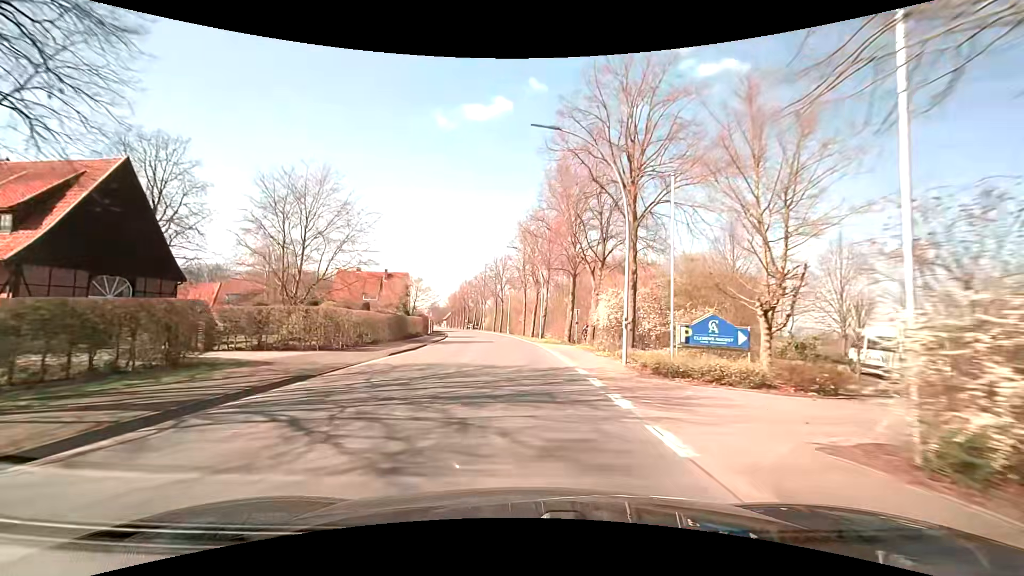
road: secondary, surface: asphalt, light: Day
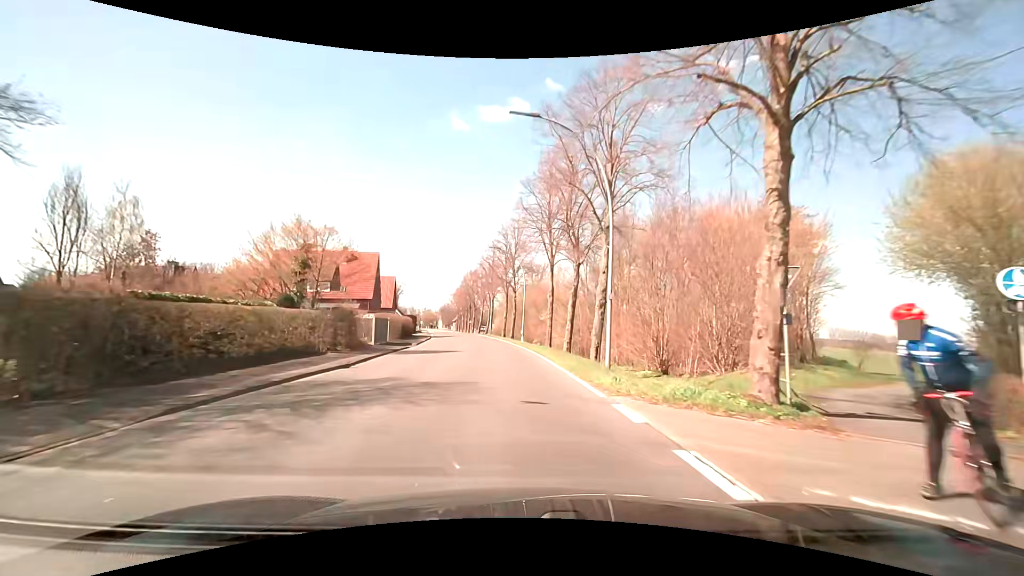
(-0.4, +30.1) m; -2°
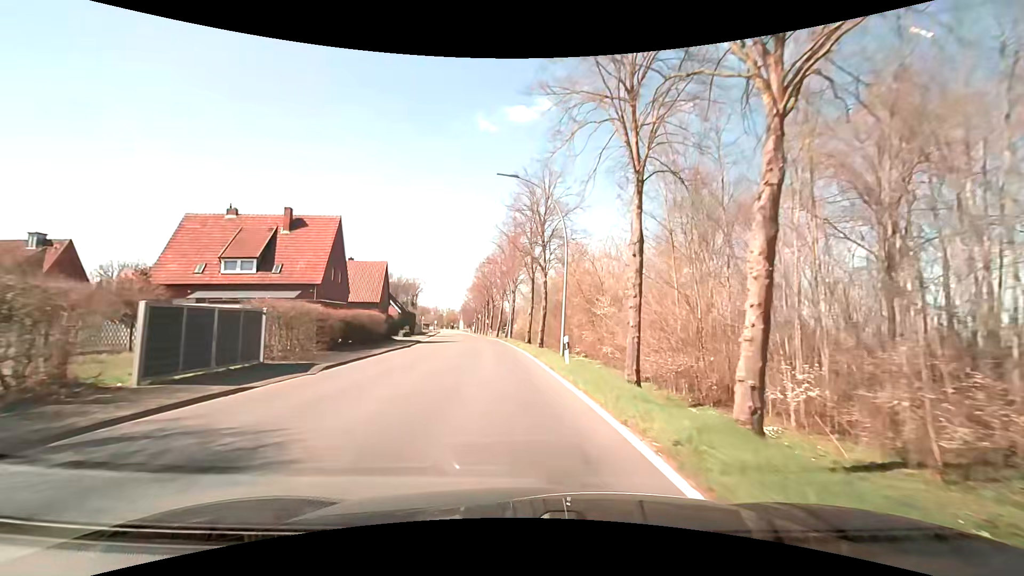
(-0.5, +22.8) m; -3°
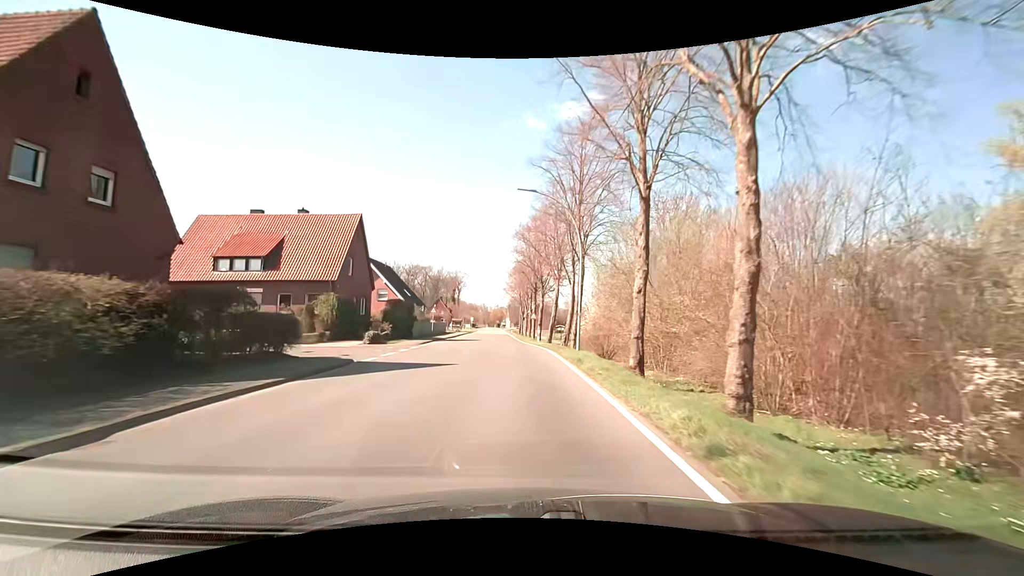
(-1.4, +30.4) m; -6°
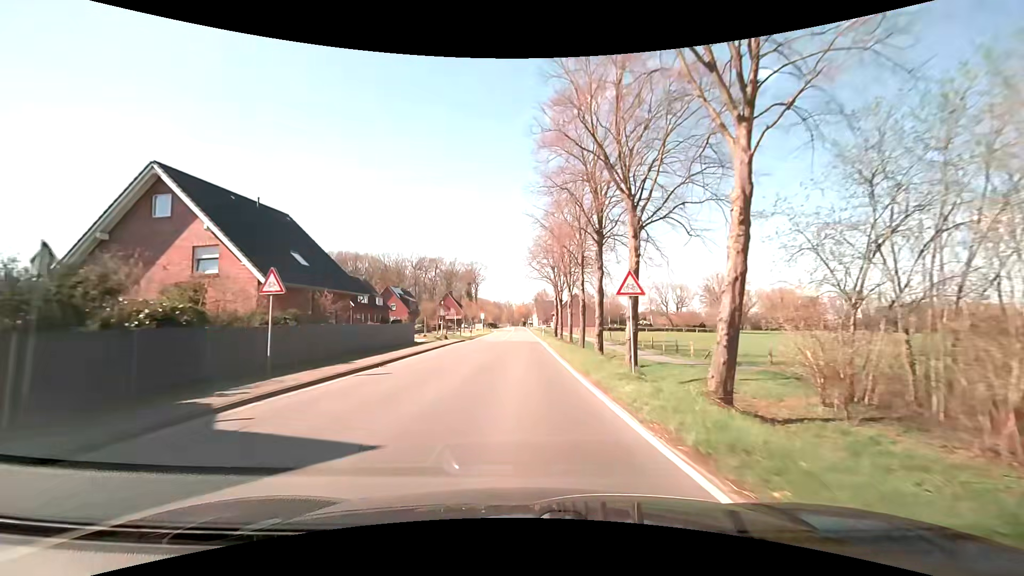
(-1.2, +38.0) m; -3°
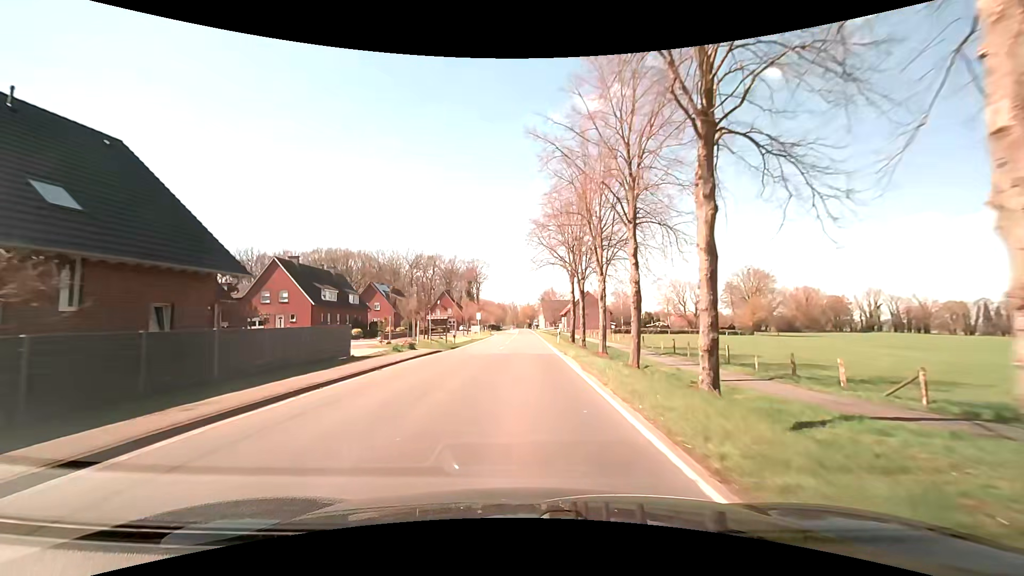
(-0.2, +15.3) m; -1°
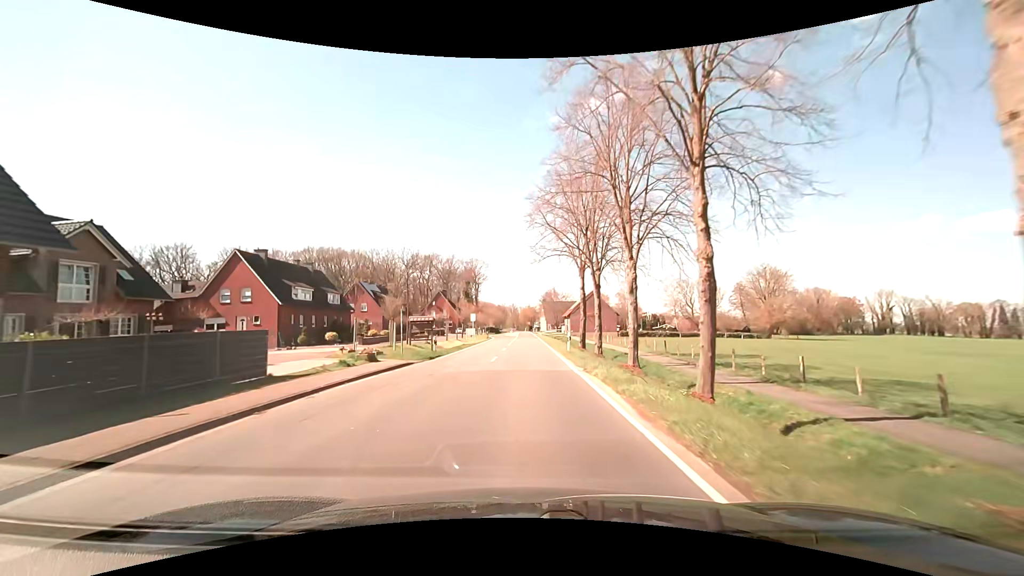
(0.0, +7.6) m; 0°
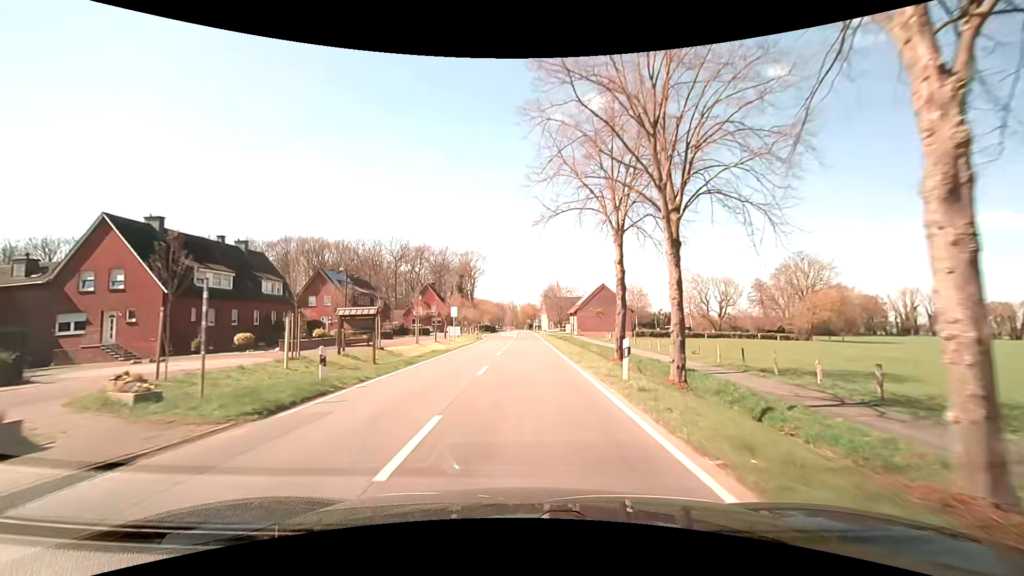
(0.0, +15.2) m; 0°
(0, +10) (0, +20) (0, +30) (0, +40) (0, +50) (0, +60) (0, +70) (0, +80) (0, +90) (0, +100) m
